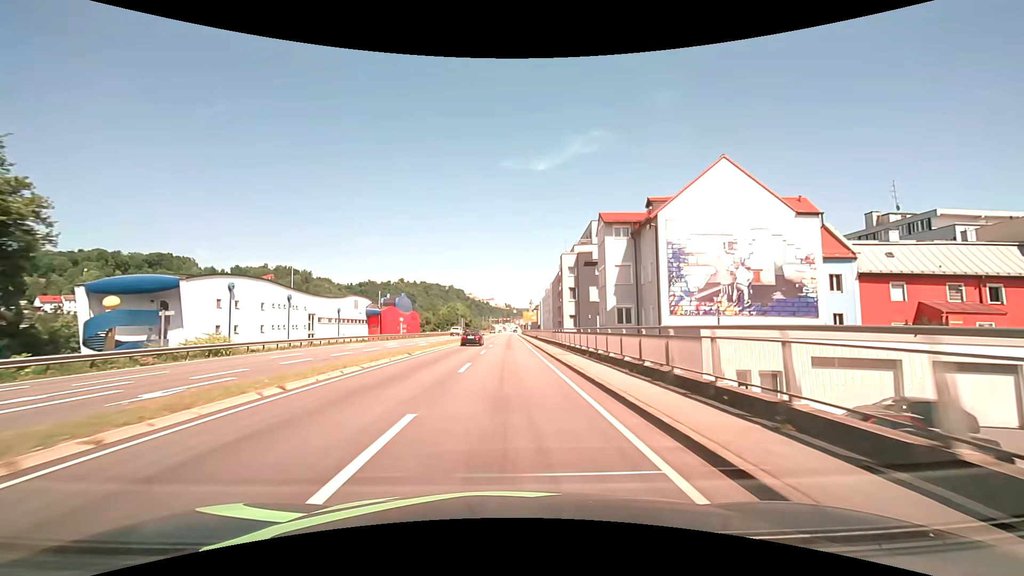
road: primary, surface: asphalt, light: Day
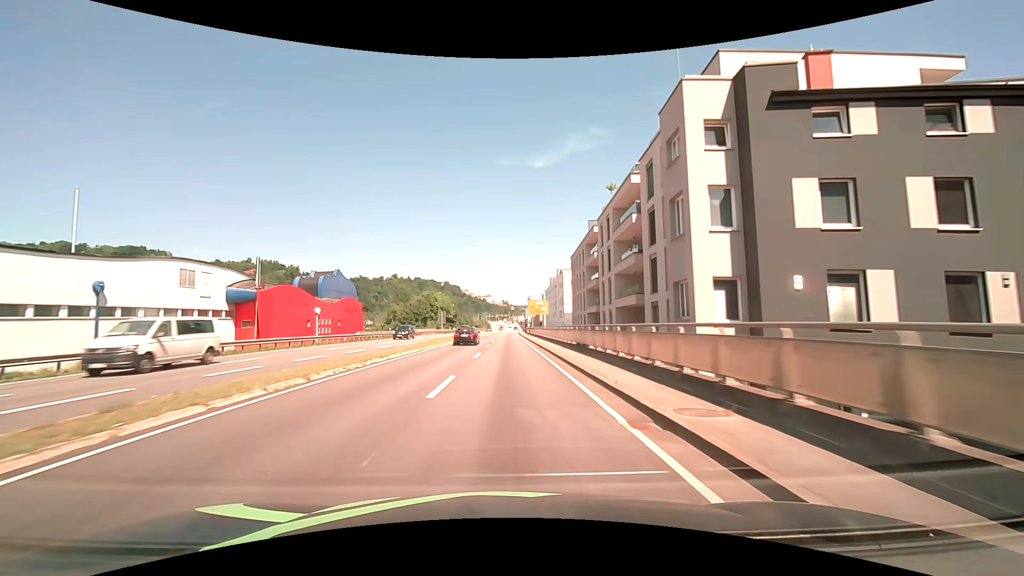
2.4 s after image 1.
(+0.1, +42.2) m; 0°
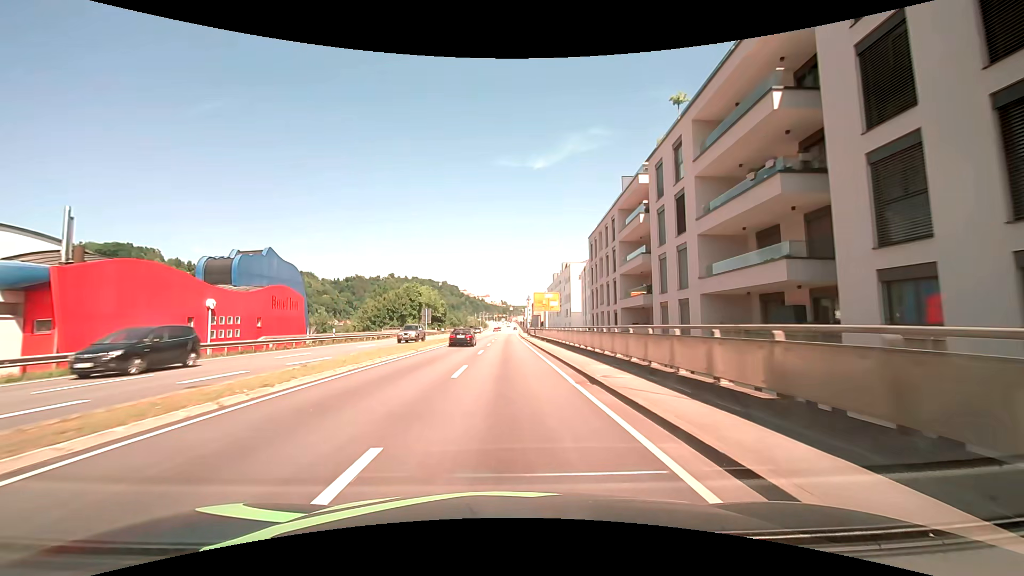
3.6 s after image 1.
(0.0, +19.8) m; 0°
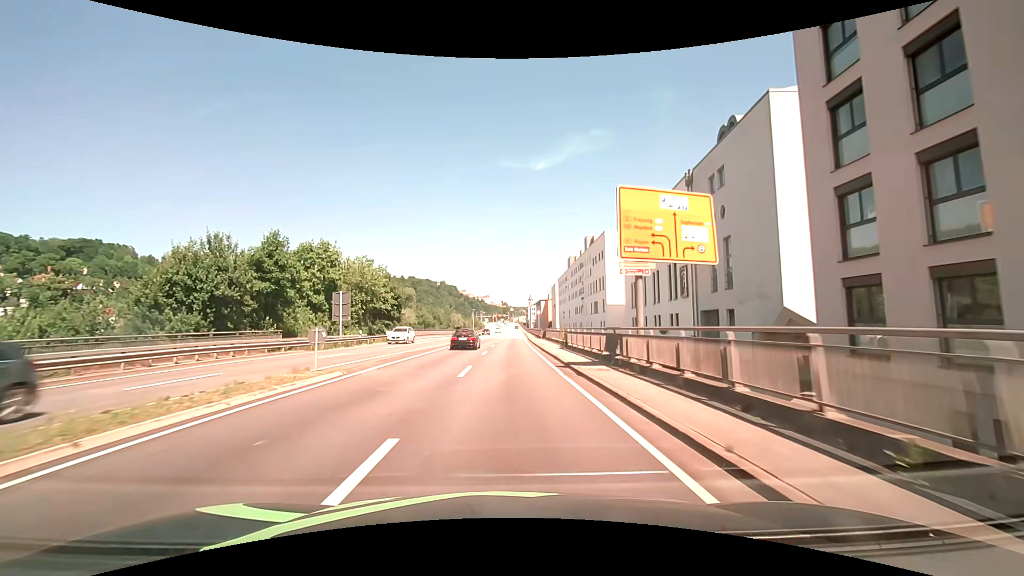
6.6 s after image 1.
(+0.2, +47.4) m; 0°
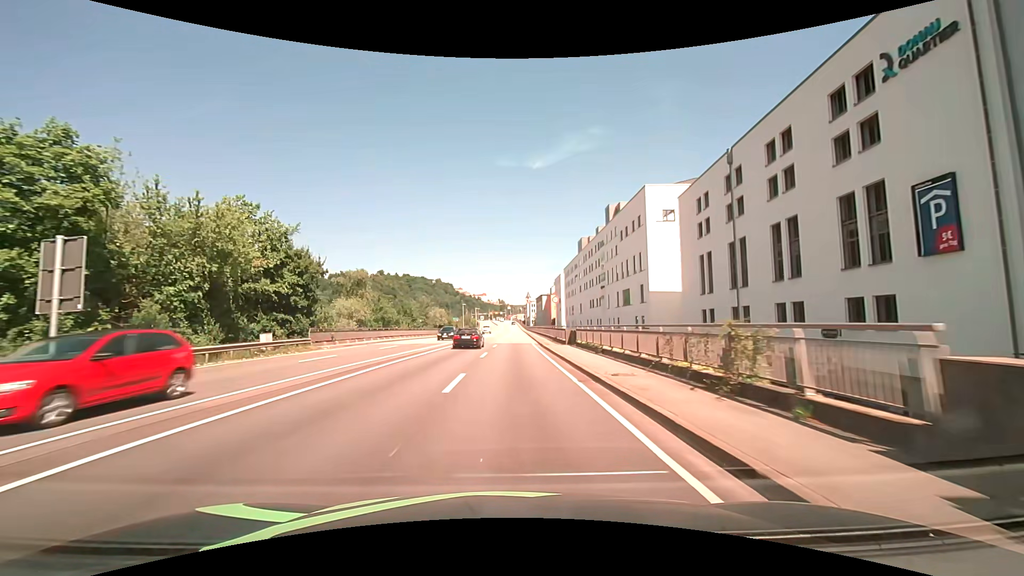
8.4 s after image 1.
(0.0, +27.8) m; 0°
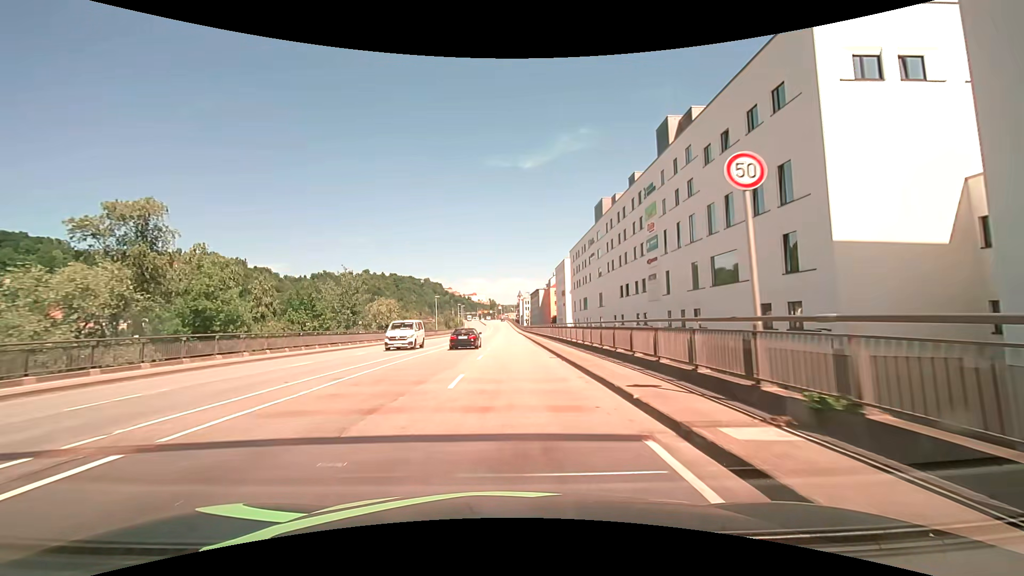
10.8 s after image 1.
(+0.5, +35.5) m; +1°
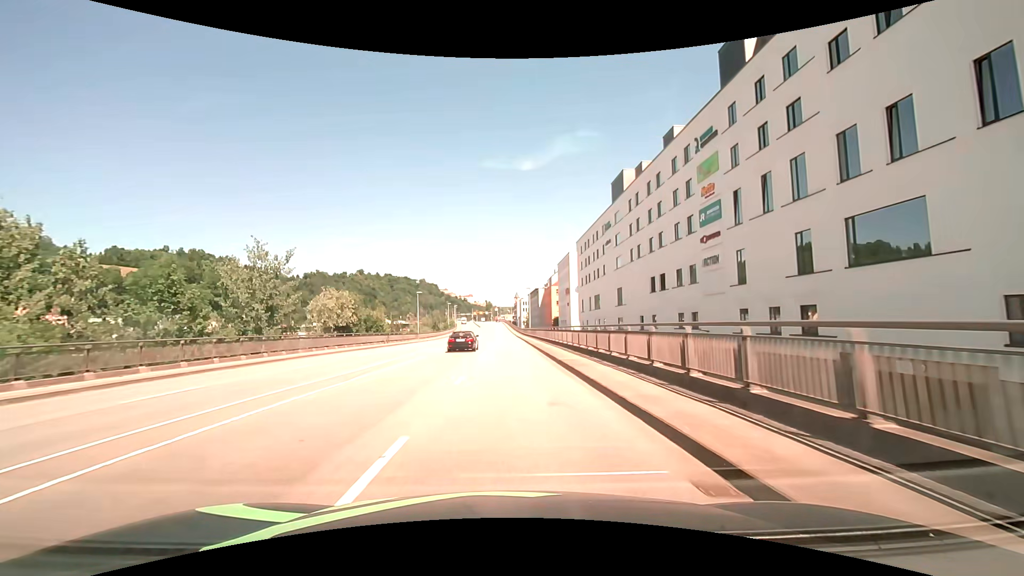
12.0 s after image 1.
(0.0, +16.3) m; +1°
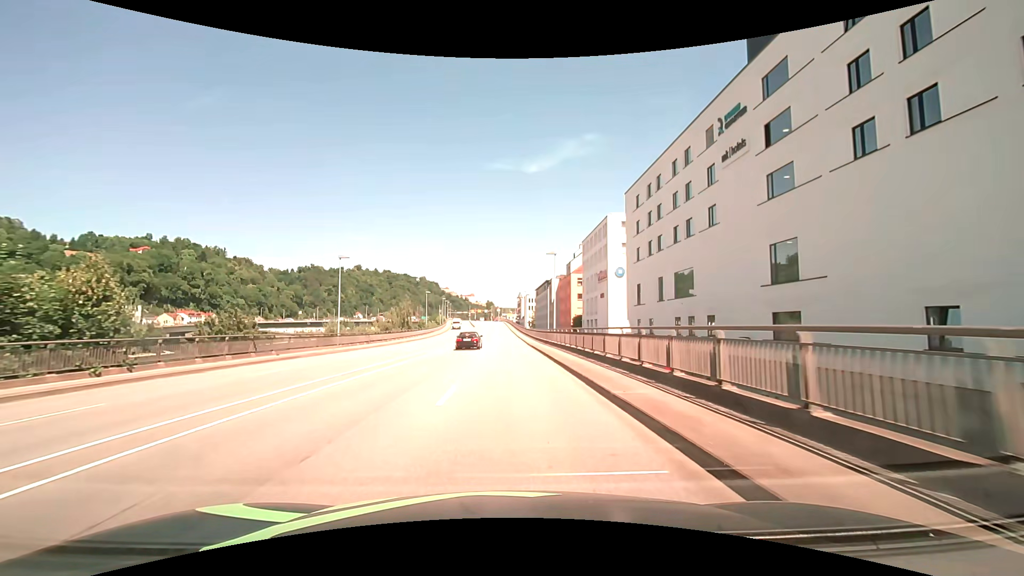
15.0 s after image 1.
(-0.3, +39.3) m; -1°
(0, +10) (0, +20) (0, +30) (0, +40) (0, +50) (0, +60) (0, +70) (0, +80) (0, +90) (0, +100) m
